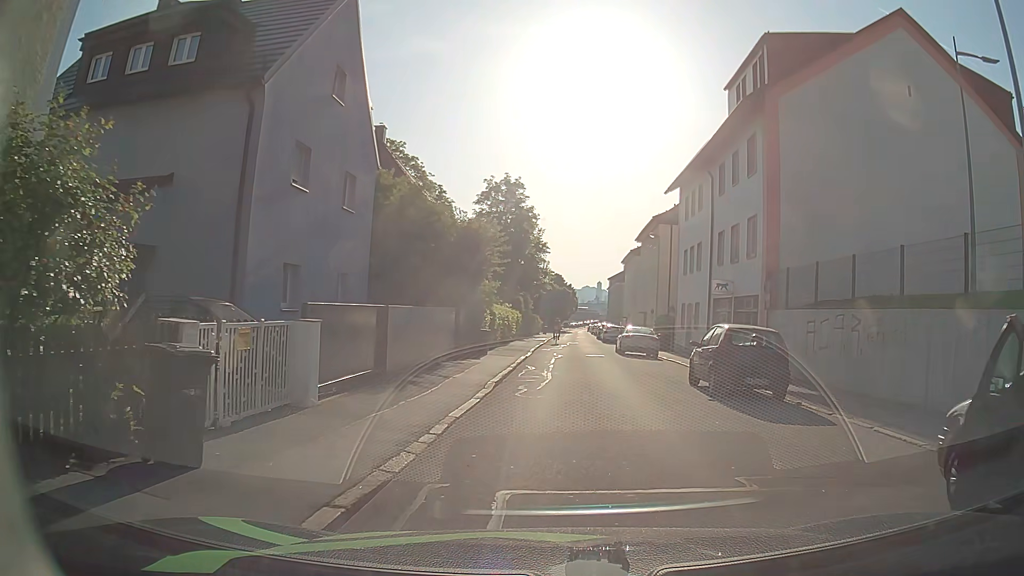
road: residential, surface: asphalt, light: Day
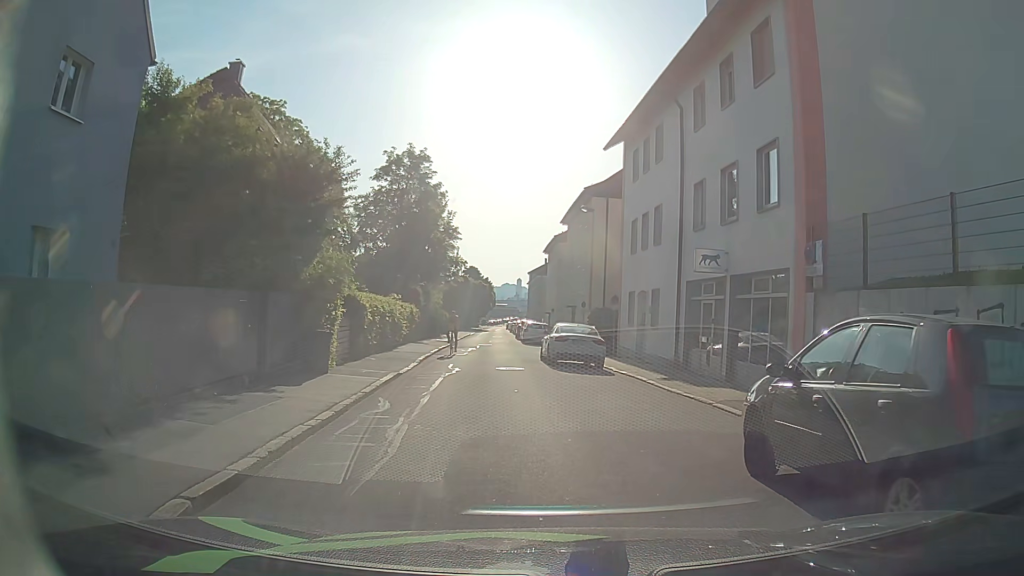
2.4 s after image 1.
(+0.4, +10.1) m; +6°
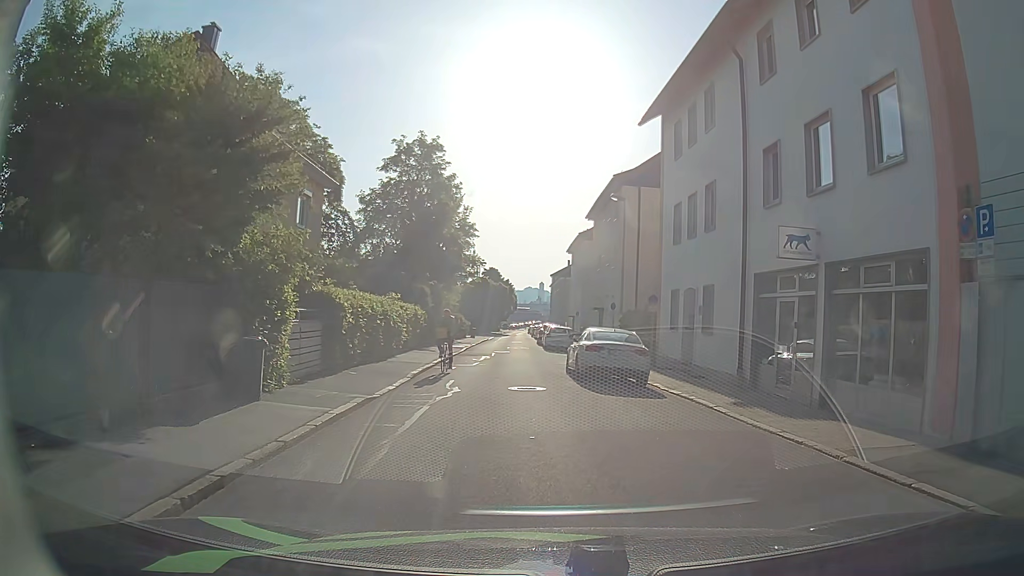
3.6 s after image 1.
(-0.1, +4.8) m; -3°
